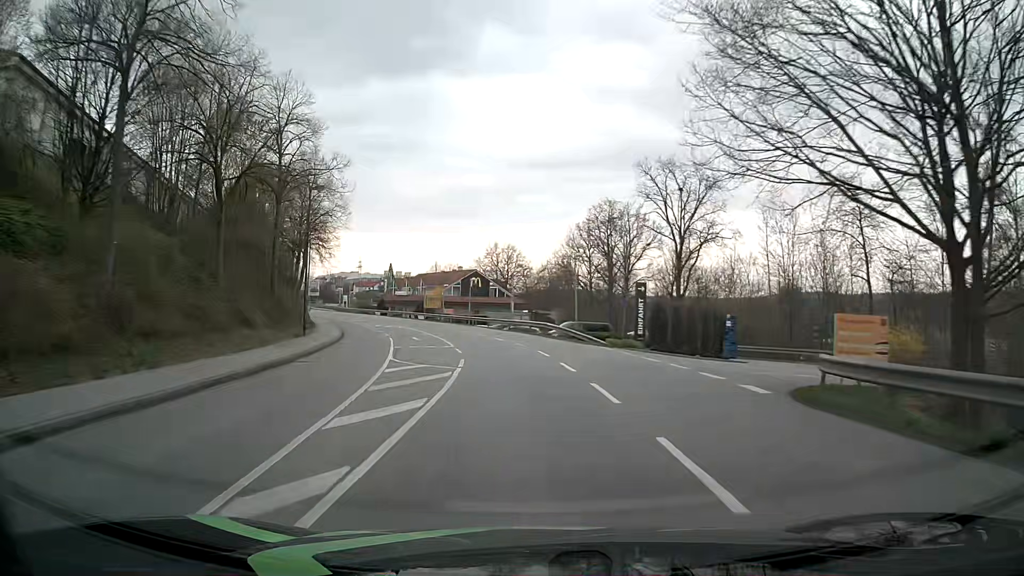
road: tertiary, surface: asphalt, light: Day
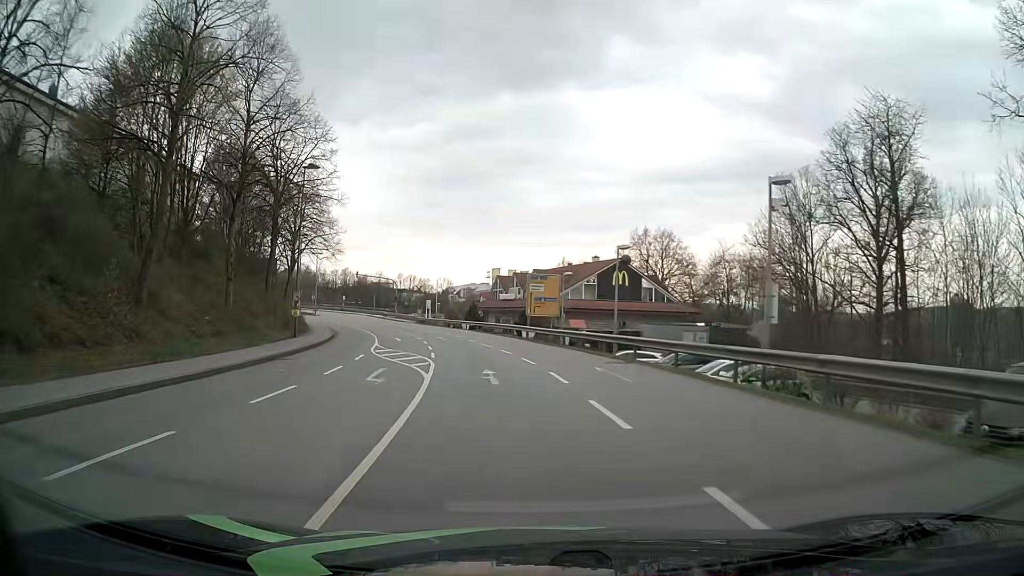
(-3.7, +37.5) m; -12°
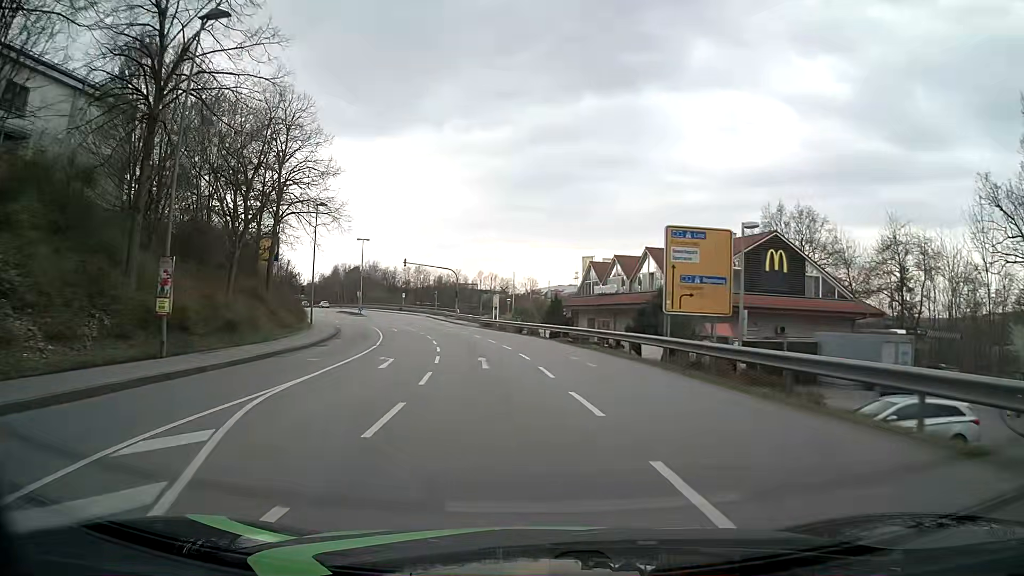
(-1.4, +22.6) m; -7°
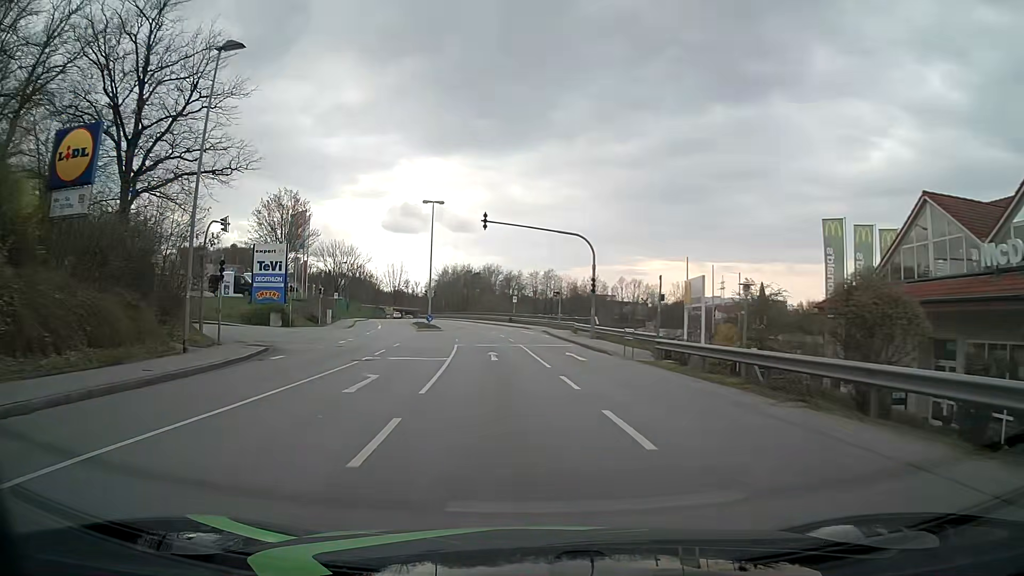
(-4.0, +37.6) m; -11°
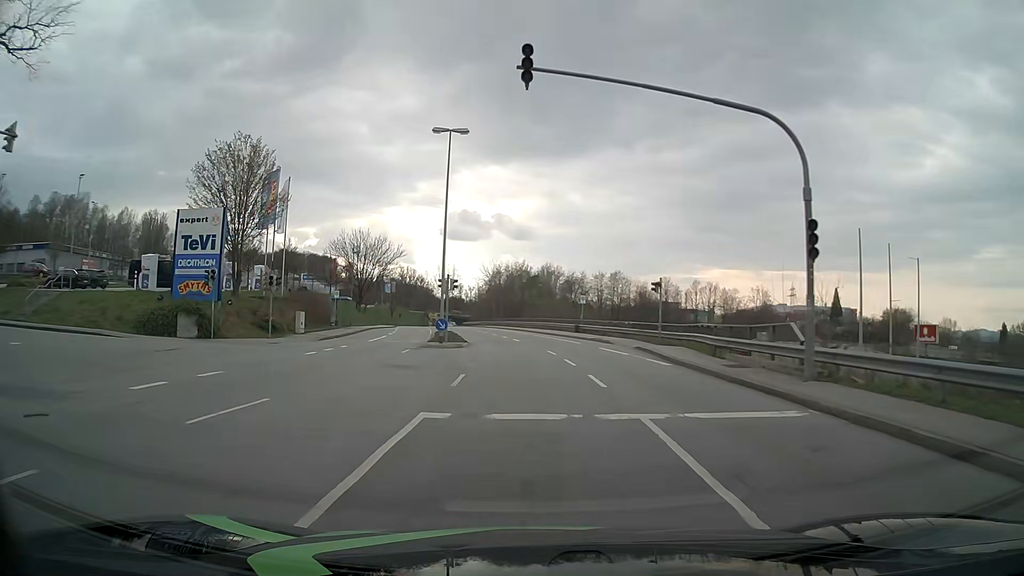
(-1.2, +22.7) m; -5°
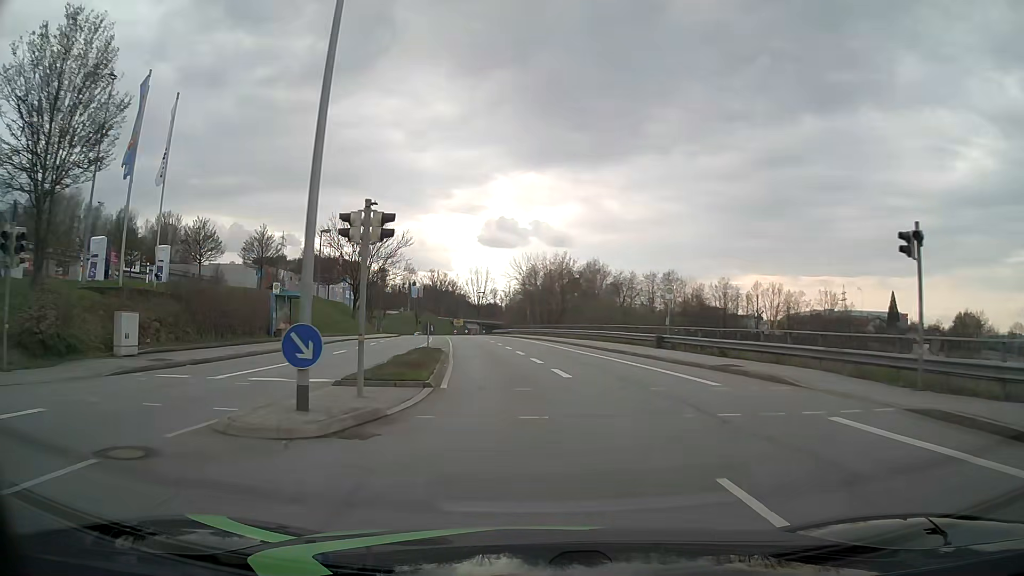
(-0.6, +22.6) m; -3°
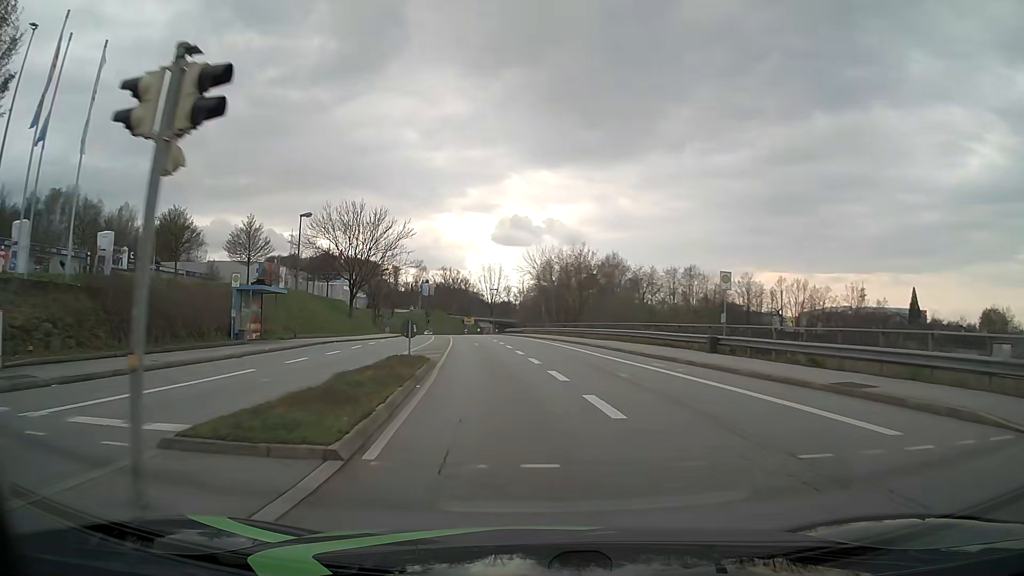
(-0.1, +7.5) m; -1°
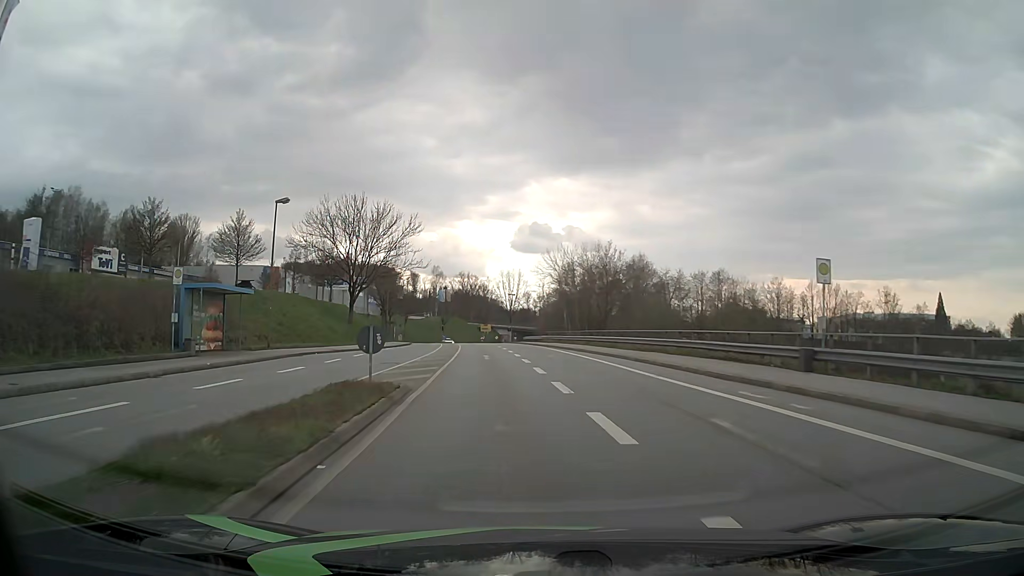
(-0.1, +7.5) m; -2°
